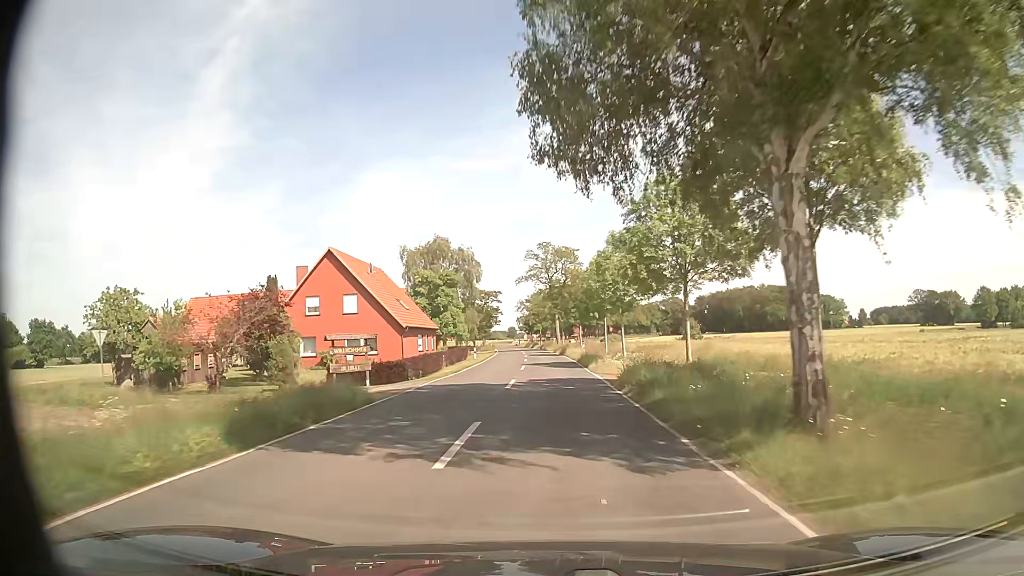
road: secondary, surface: asphalt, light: Day
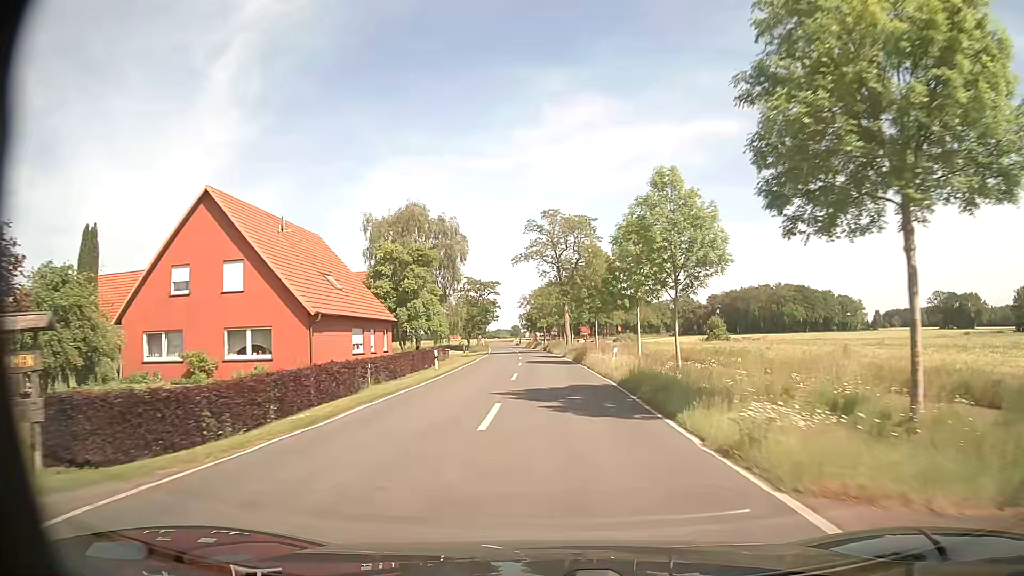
(0.0, +20.8) m; 0°
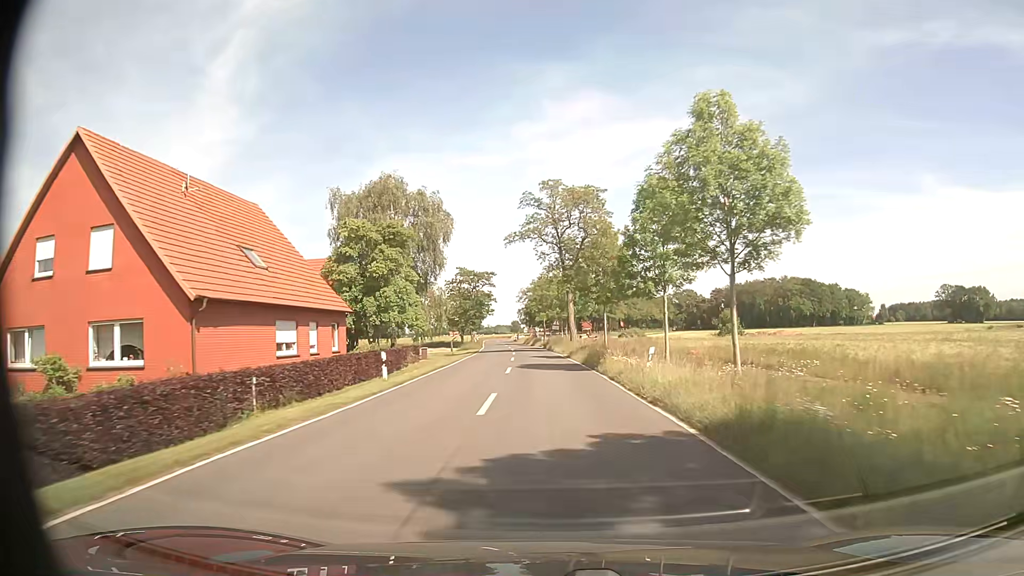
(0.0, +10.6) m; 0°
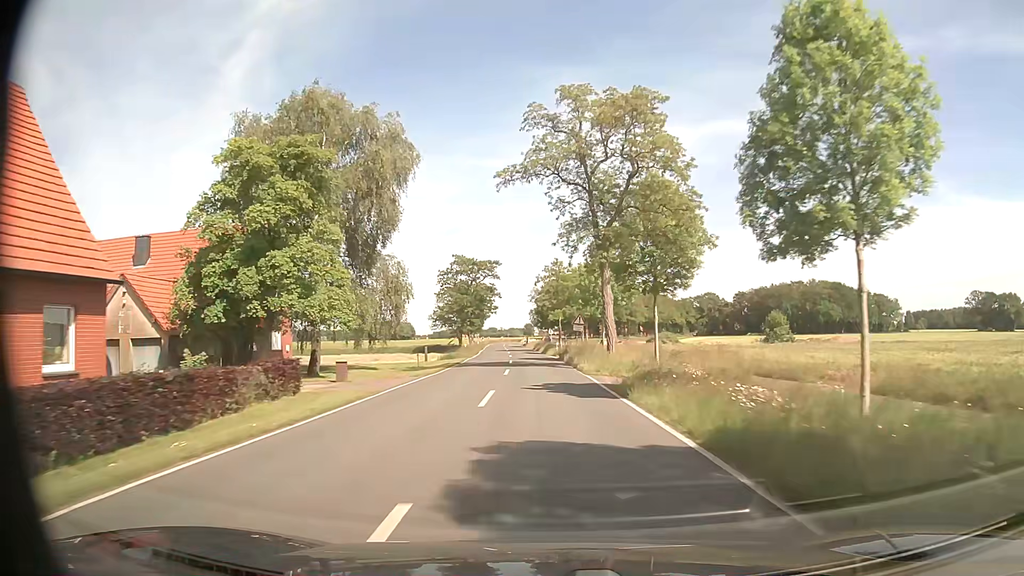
(-0.3, +21.5) m; -1°
(0, +10) (0, +20) (-1, +30) (-1, +40) (-2, +50) (-2, +60) (-3, +70) (-4, +80) (-5, +90) (-5, +100) m
